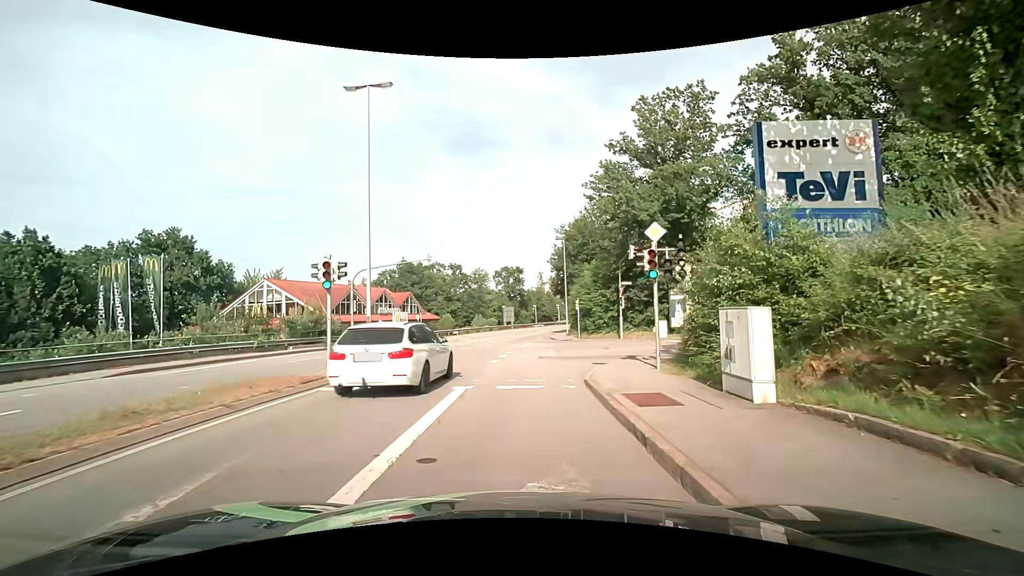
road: tertiary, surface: asphalt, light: Day
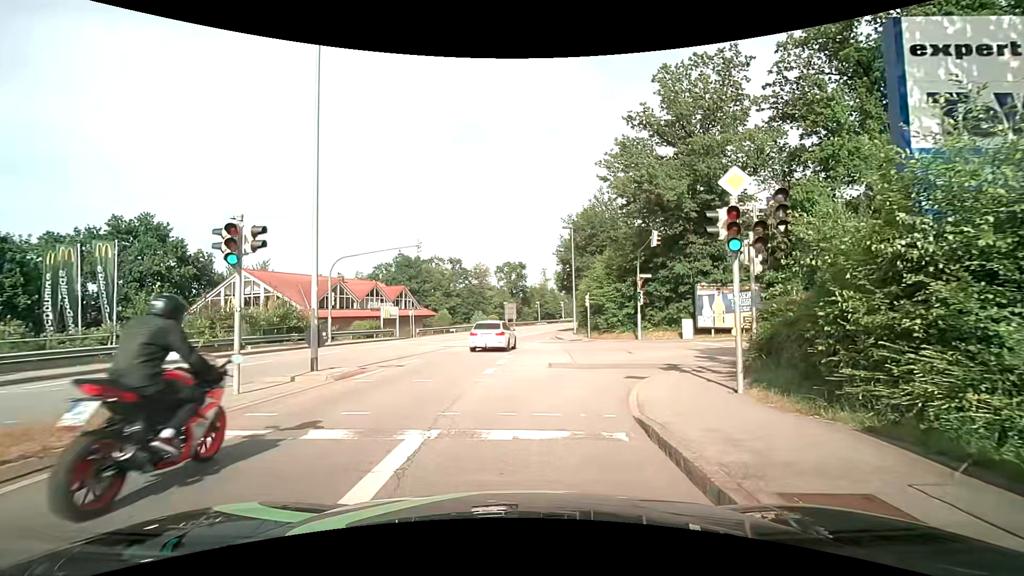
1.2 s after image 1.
(-0.1, +4.8) m; -2°
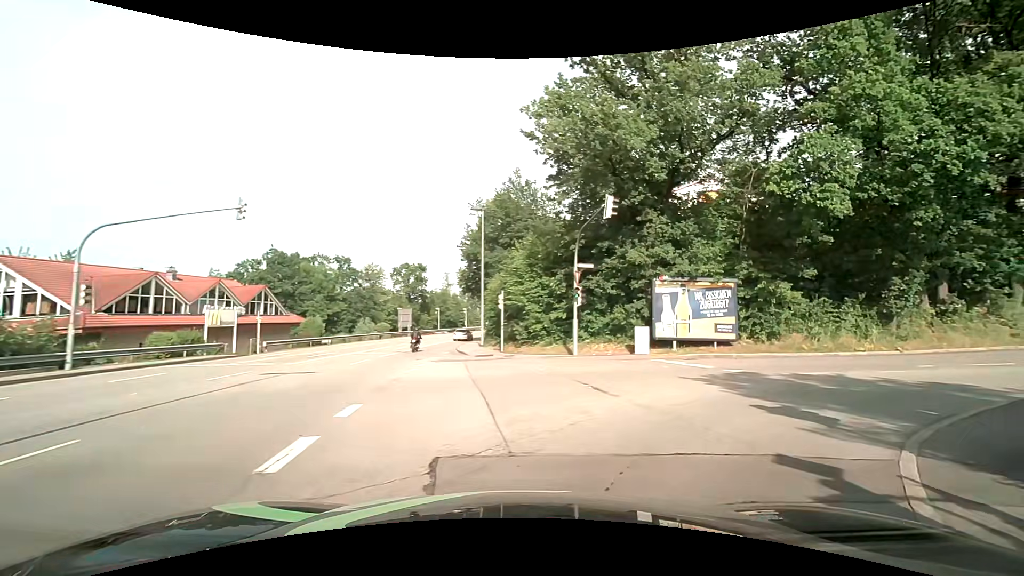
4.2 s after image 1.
(+0.5, +10.9) m; +11°
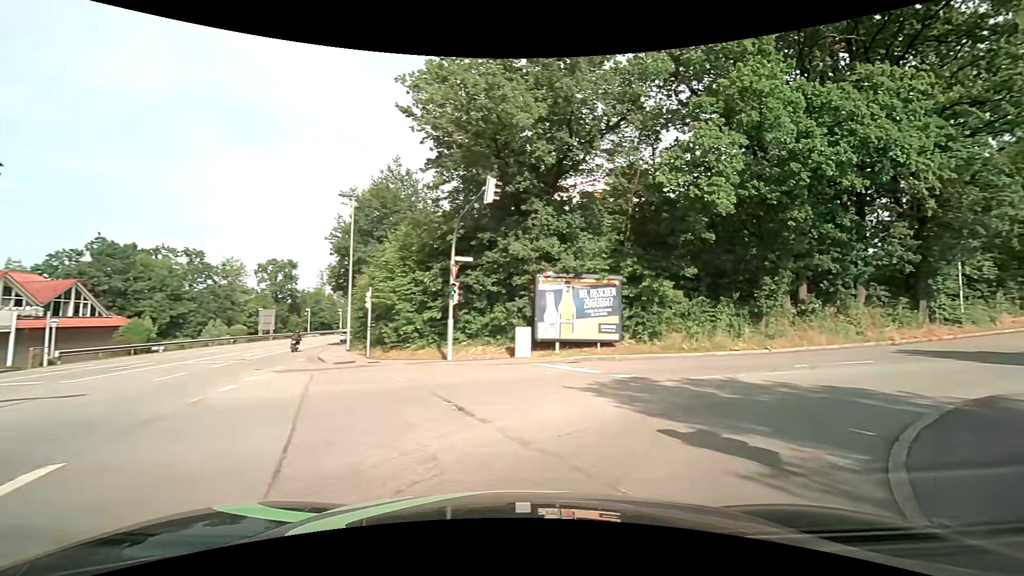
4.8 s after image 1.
(+0.3, +2.8) m; +11°
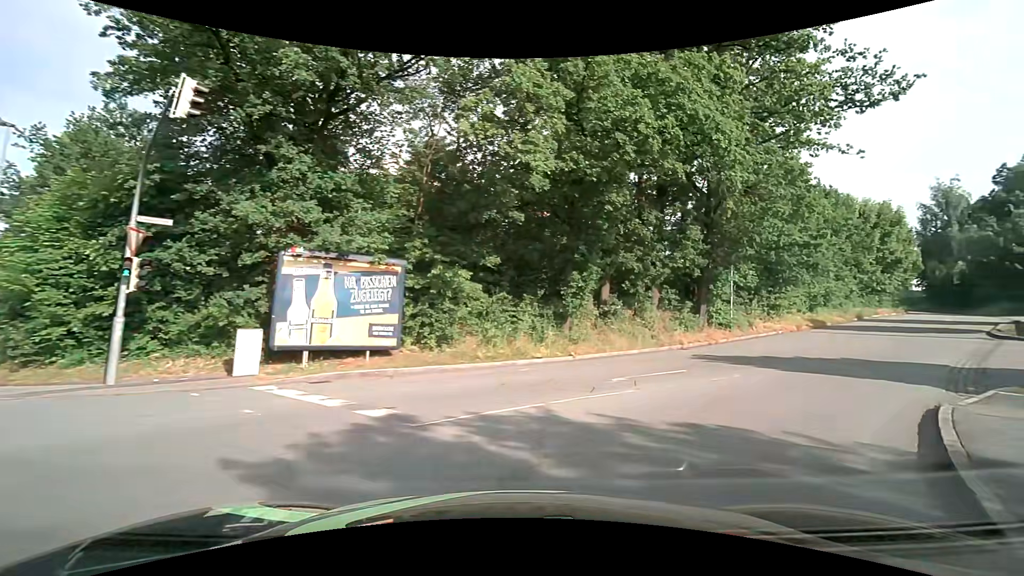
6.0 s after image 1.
(+1.2, +5.6) m; +24°
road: residential
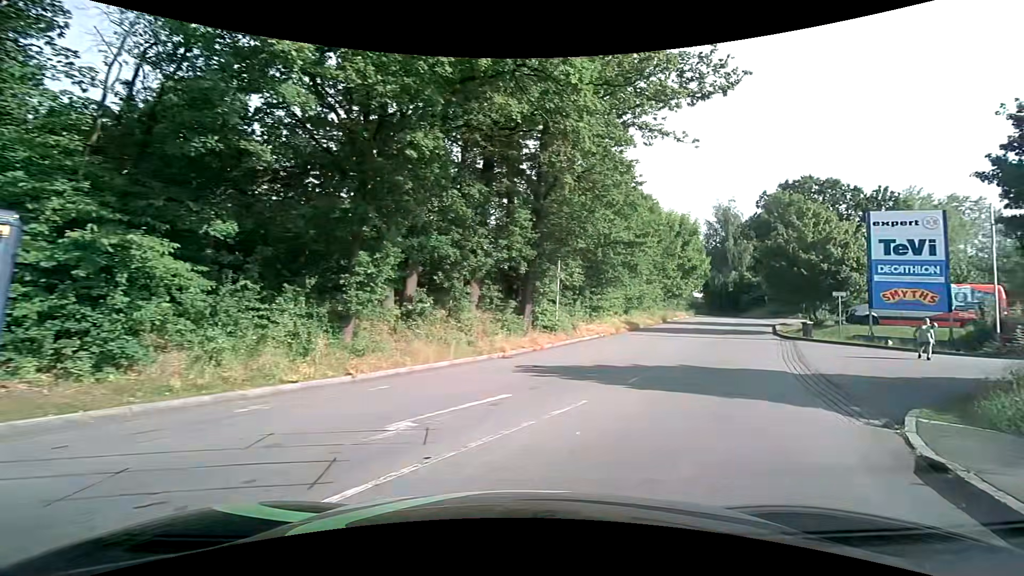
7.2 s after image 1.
(+1.0, +5.7) m; +20°
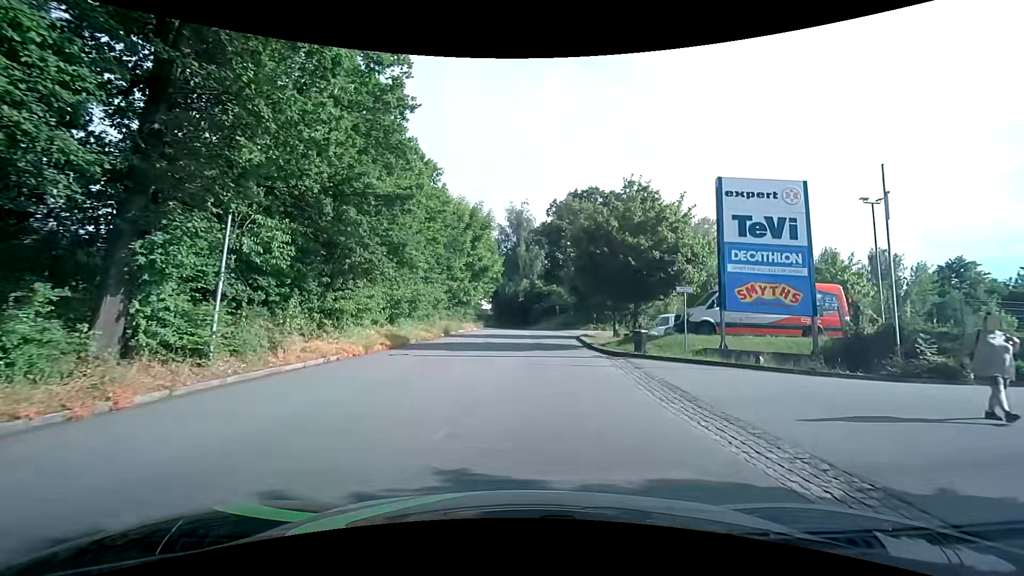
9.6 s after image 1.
(+3.5, +12.2) m; +24°
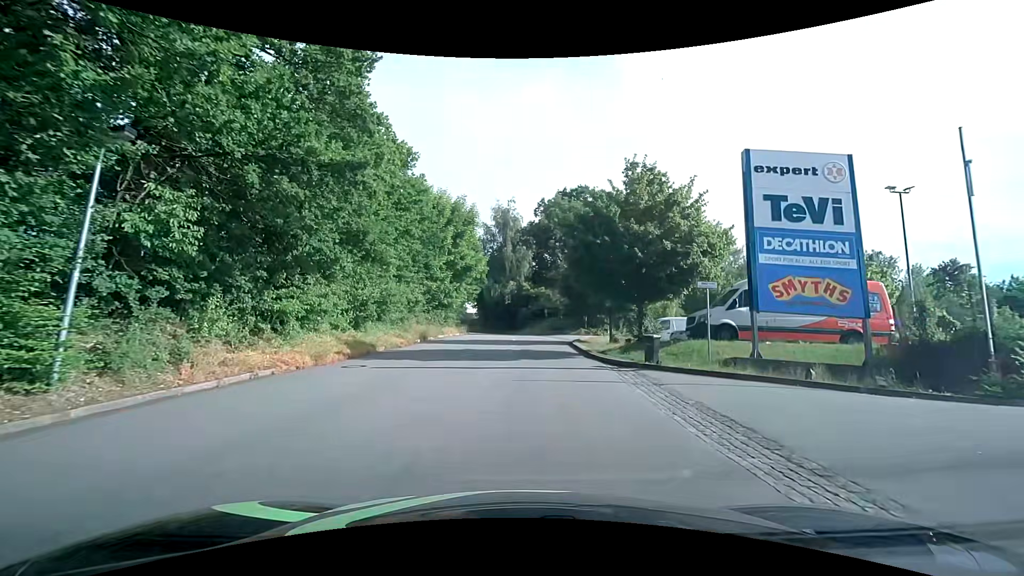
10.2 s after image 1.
(+0.1, +3.6) m; +3°
(0, +10) (+1, +20) (+1, +30) (0, +40) (-1, +50) (-3, +60) (-7, +69) (-14, +76) (-23, +81) (-32, +85) m
